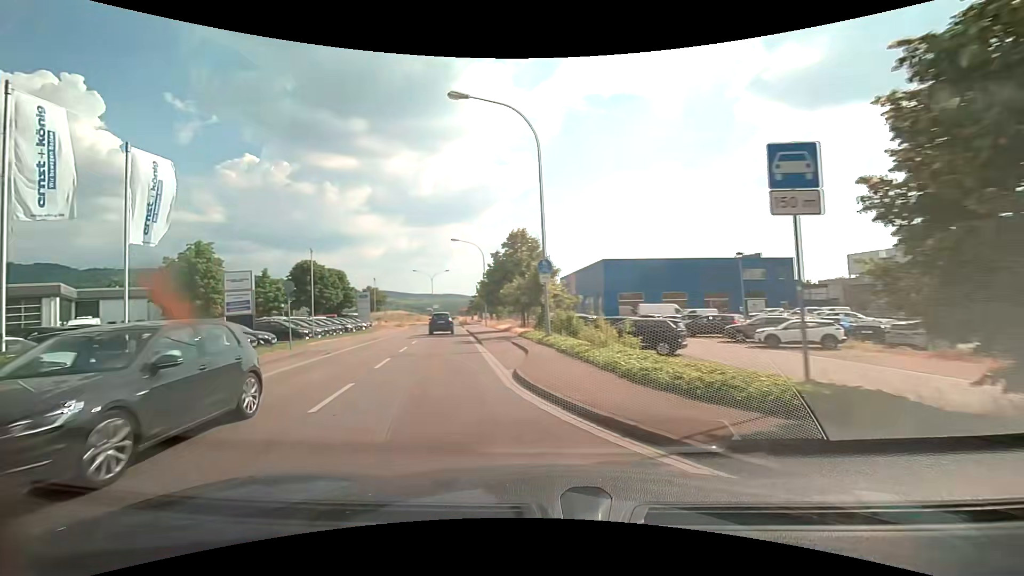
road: tertiary_link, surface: asphalt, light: Day
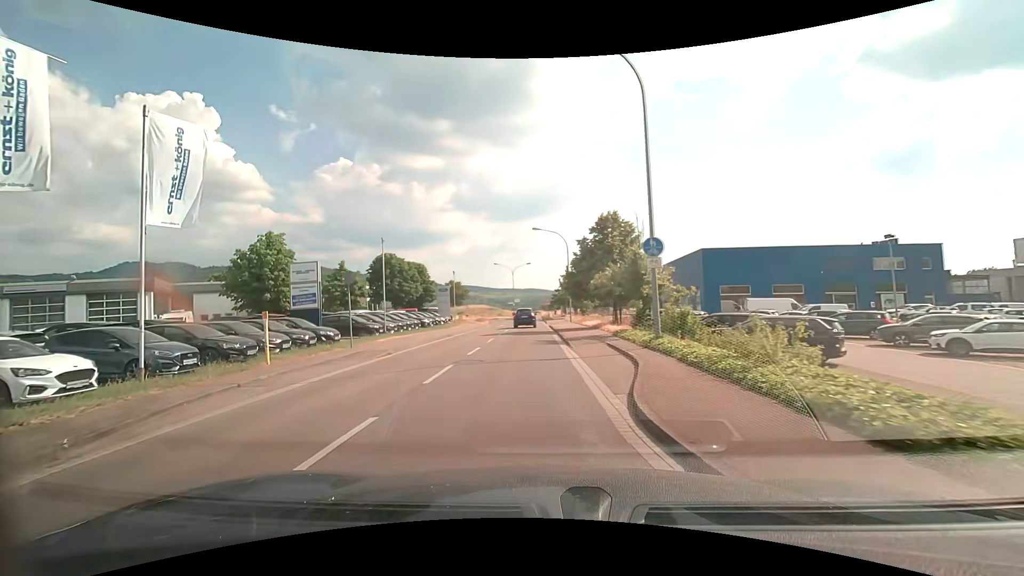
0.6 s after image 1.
(-0.3, +4.1) m; -9°
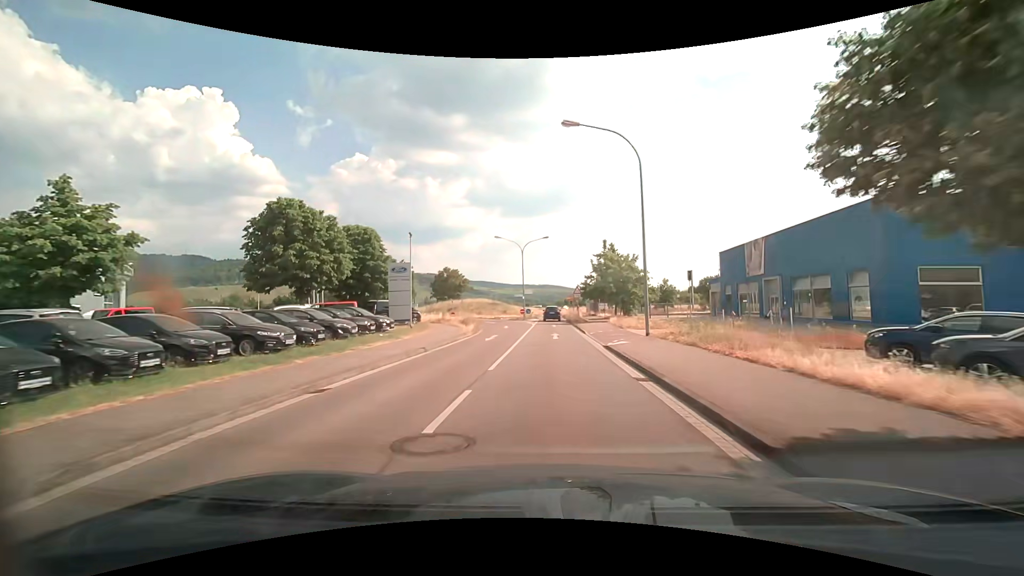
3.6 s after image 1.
(-1.1, +28.4) m; -1°
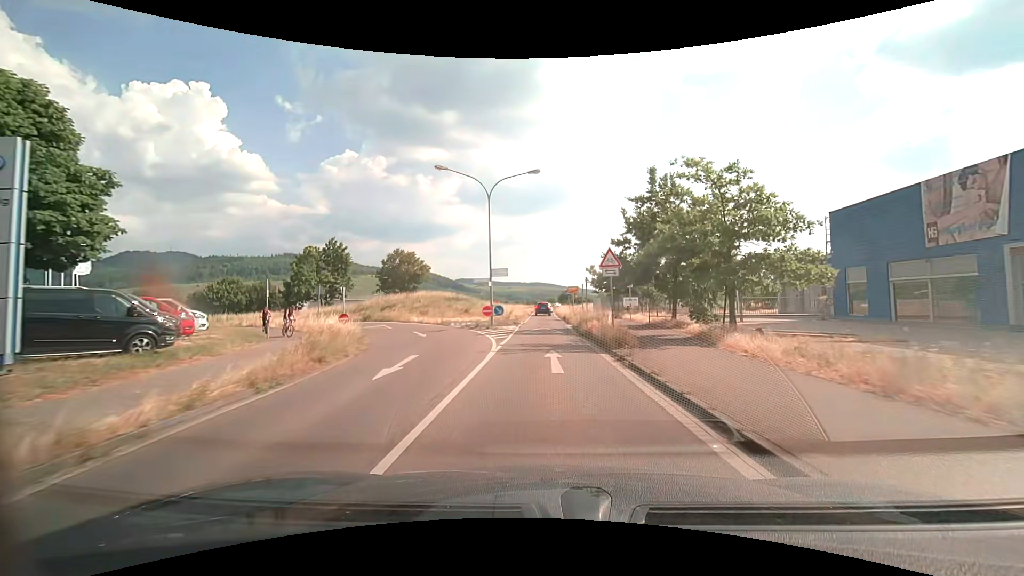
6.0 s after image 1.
(+0.2, +28.2) m; +1°
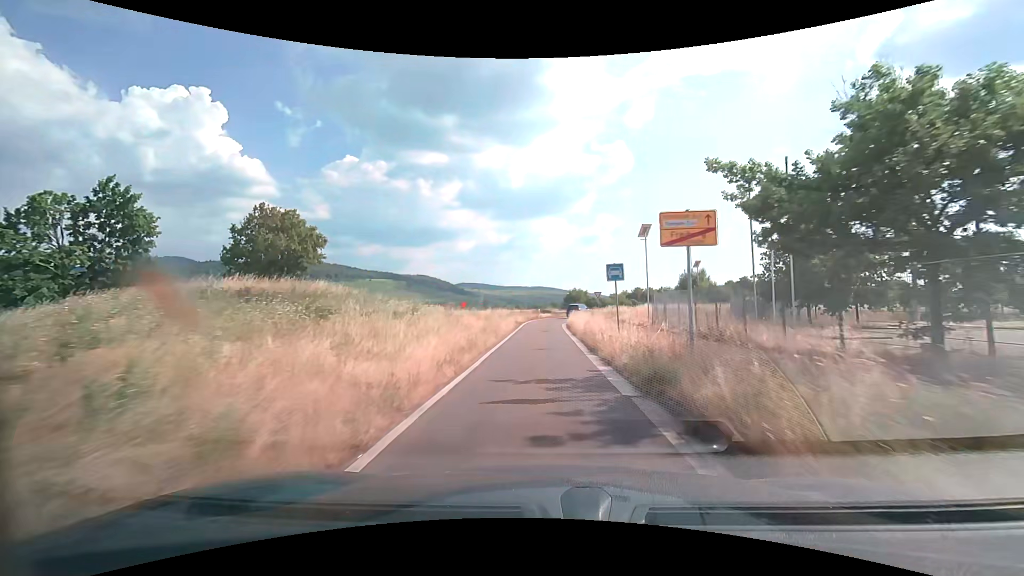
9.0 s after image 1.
(+0.1, +35.6) m; 0°
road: tertiary
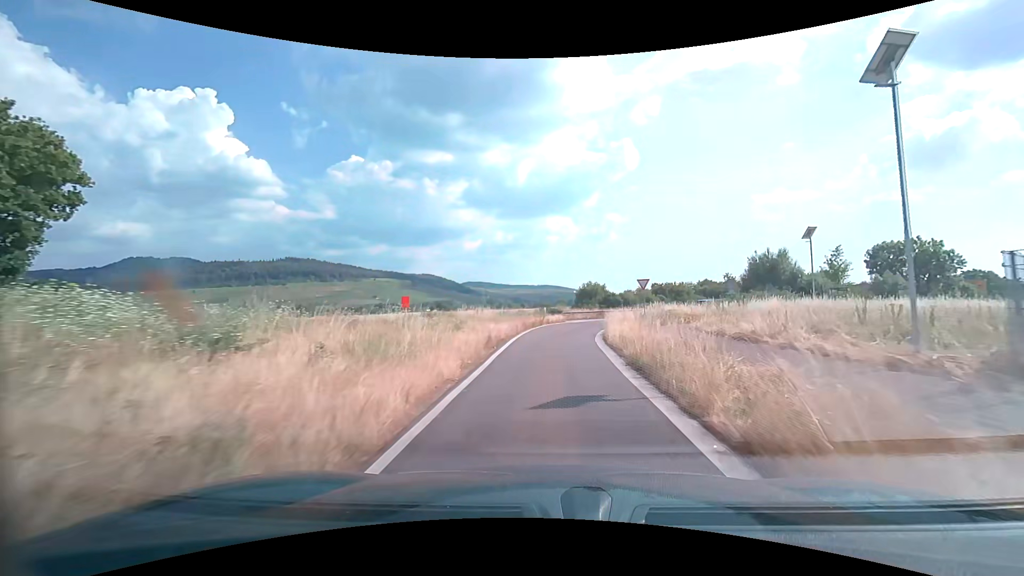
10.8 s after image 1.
(-0.2, +21.8) m; -1°
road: trunk_link
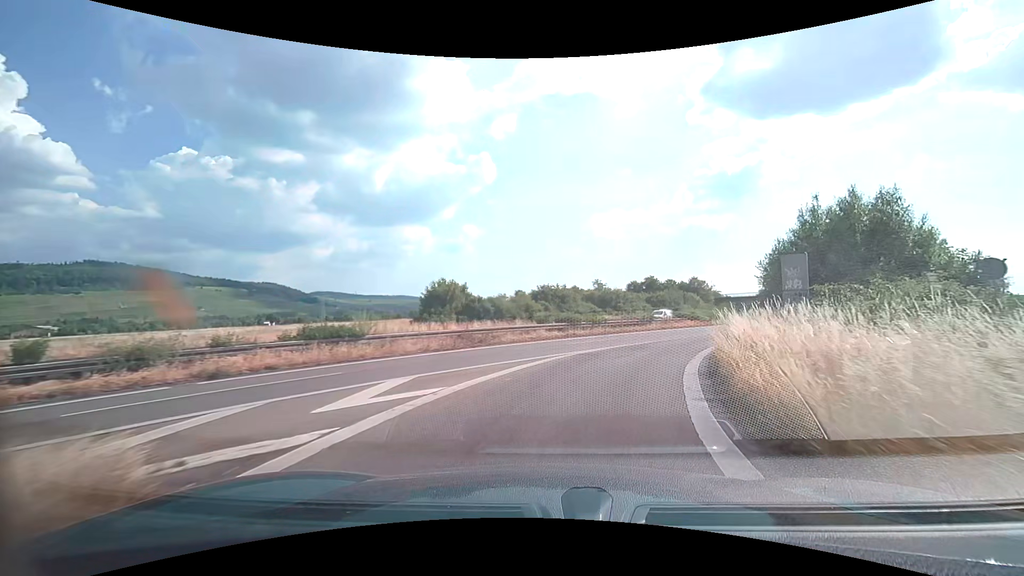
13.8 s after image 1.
(+2.8, +32.6) m; +16°
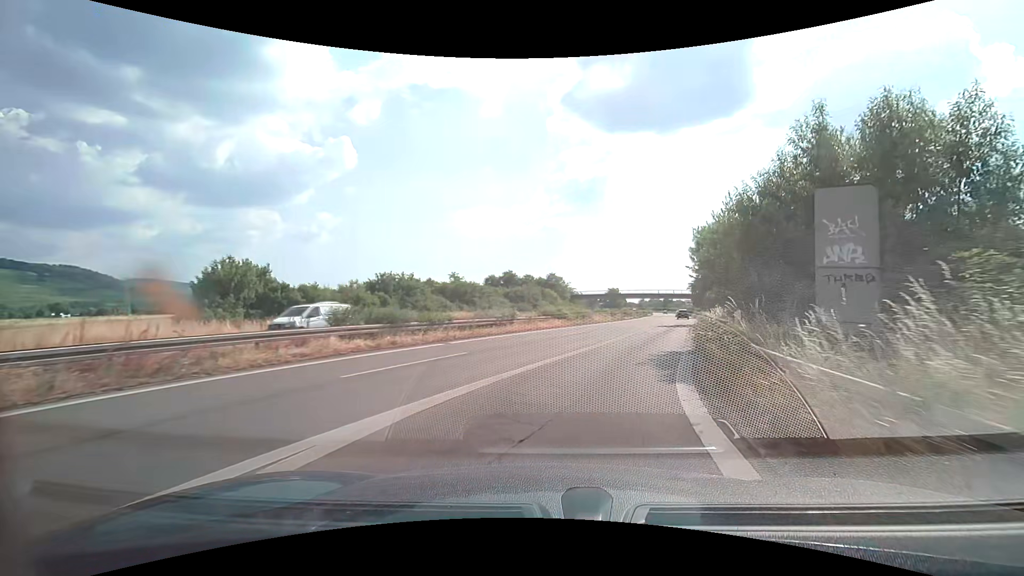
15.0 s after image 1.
(+1.8, +12.5) m; +16°
(+1, +10) (+3, +20) (+6, +29) (+9, +39) (+12, +48) (+15, +58) (+18, +68) (+20, +77) (+23, +87) (+25, +97) m
